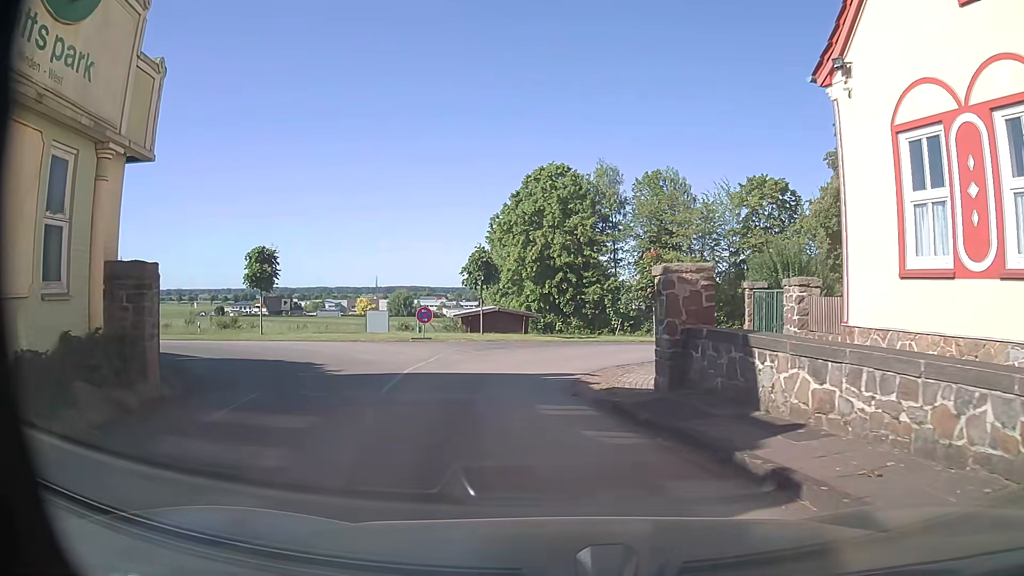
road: service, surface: asphalt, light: Day
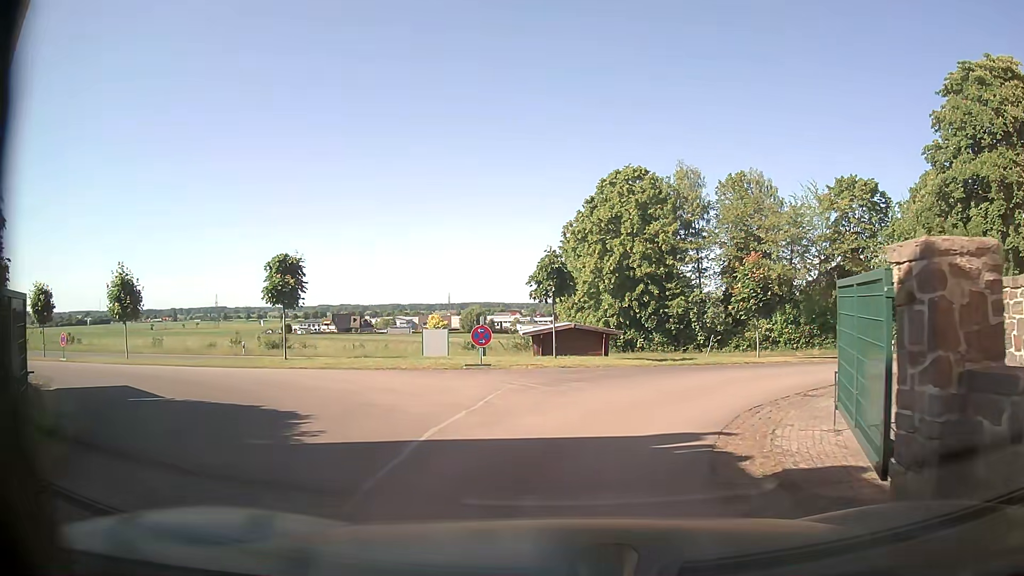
(-0.3, +4.9) m; -6°
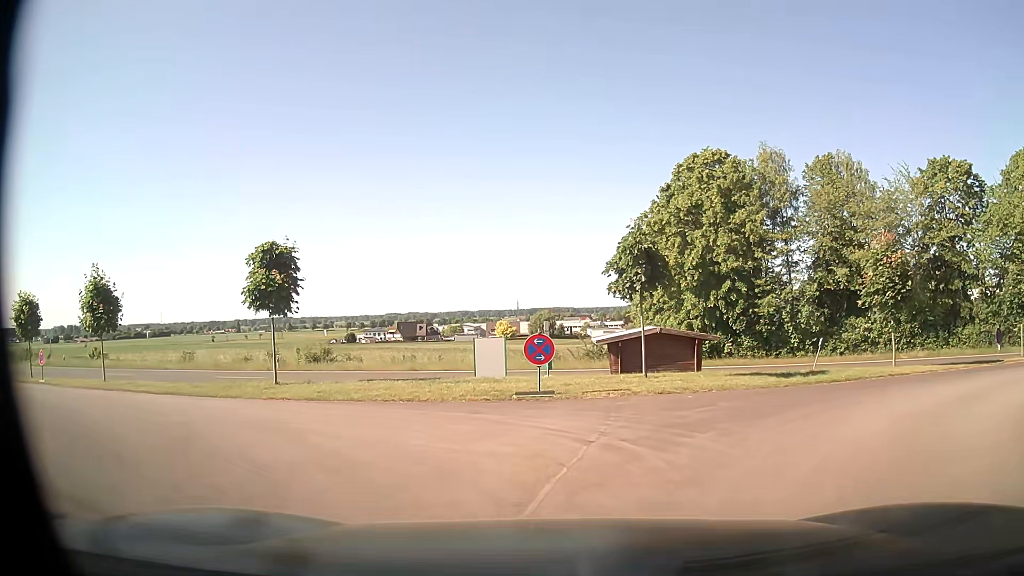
(-0.3, +6.2) m; -5°
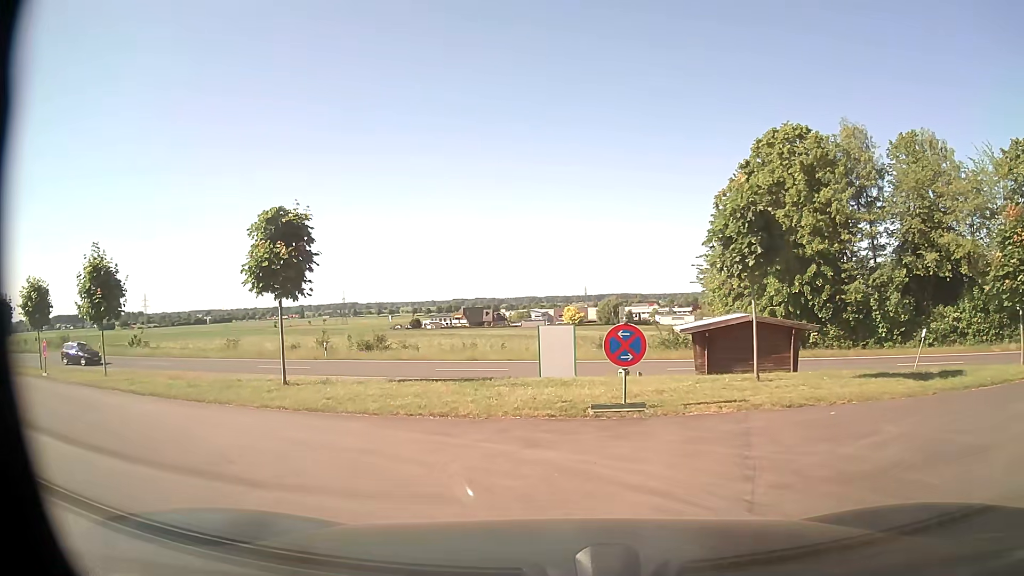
(-0.2, +3.6) m; -7°
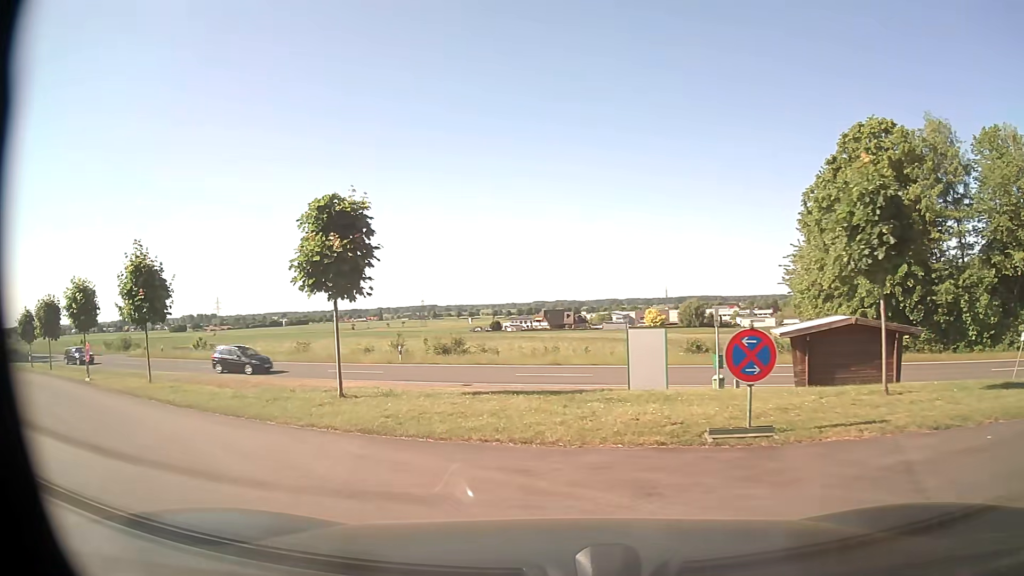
(-0.1, +1.8) m; -6°
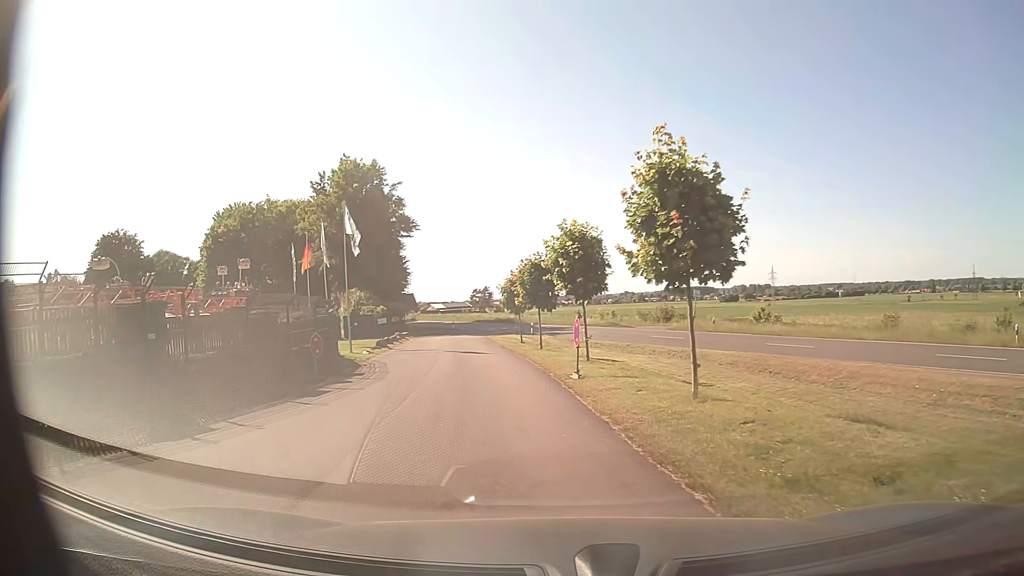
(-4.5, +9.0) m; -48°
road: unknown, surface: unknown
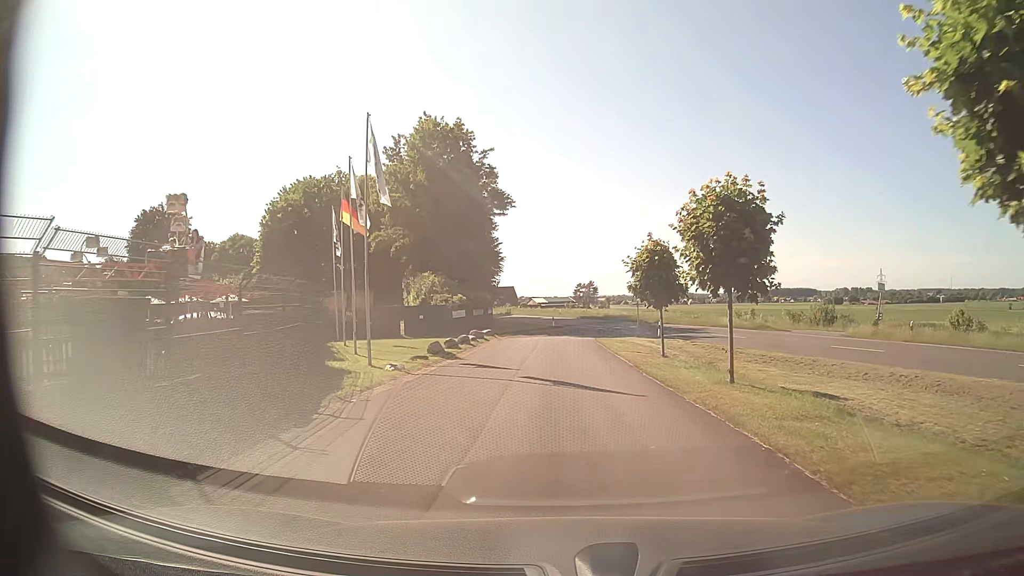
(-2.0, +15.2) m; -9°
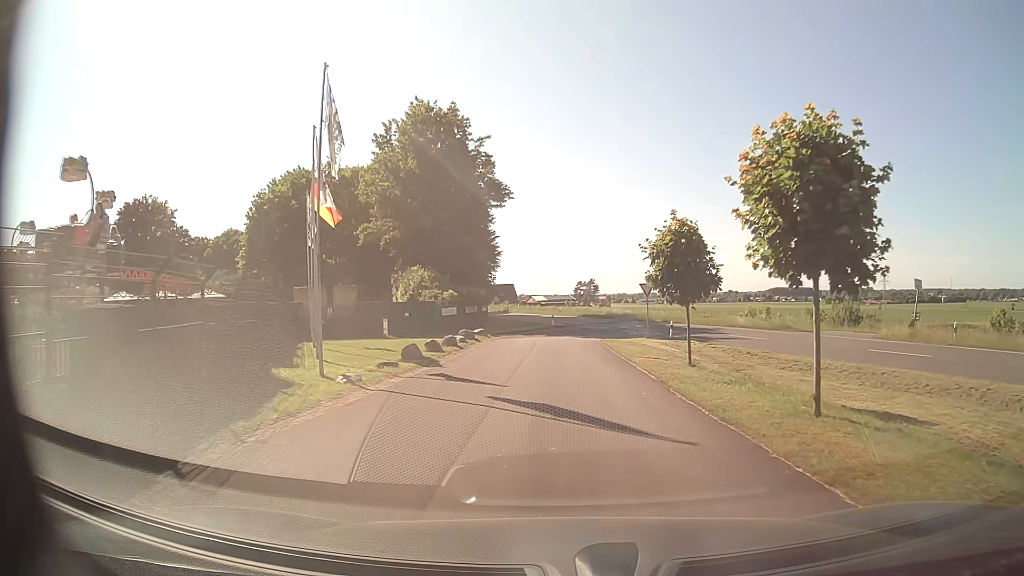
(0.0, +4.5) m; -1°
(0, +10) (0, +20) (0, +30) (+1, +40) (+8, +47) (+7, +57) (+3, +66) (0, +75) (-4, +85) (-8, +94) m
